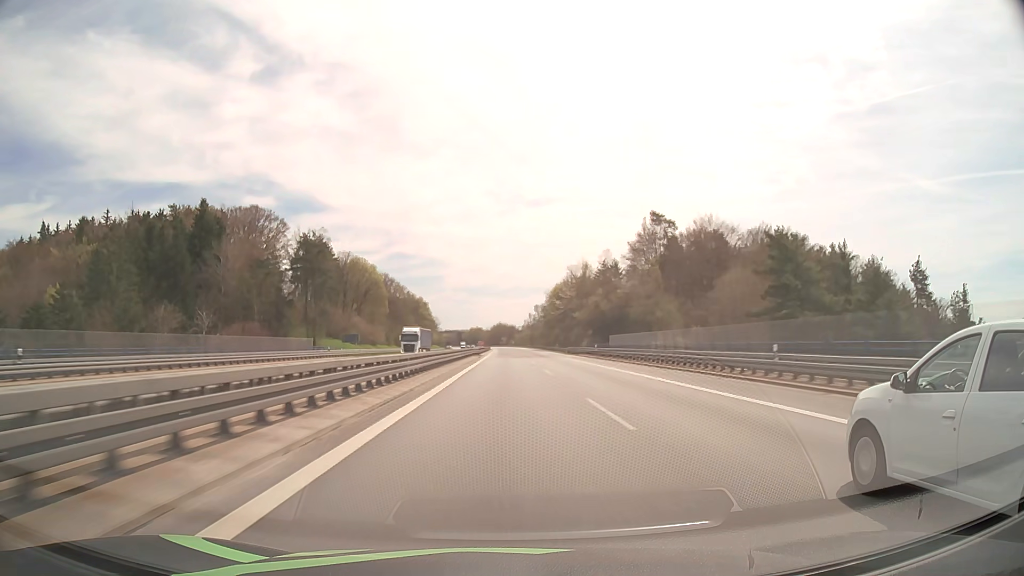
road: motorway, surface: asphalt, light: Day
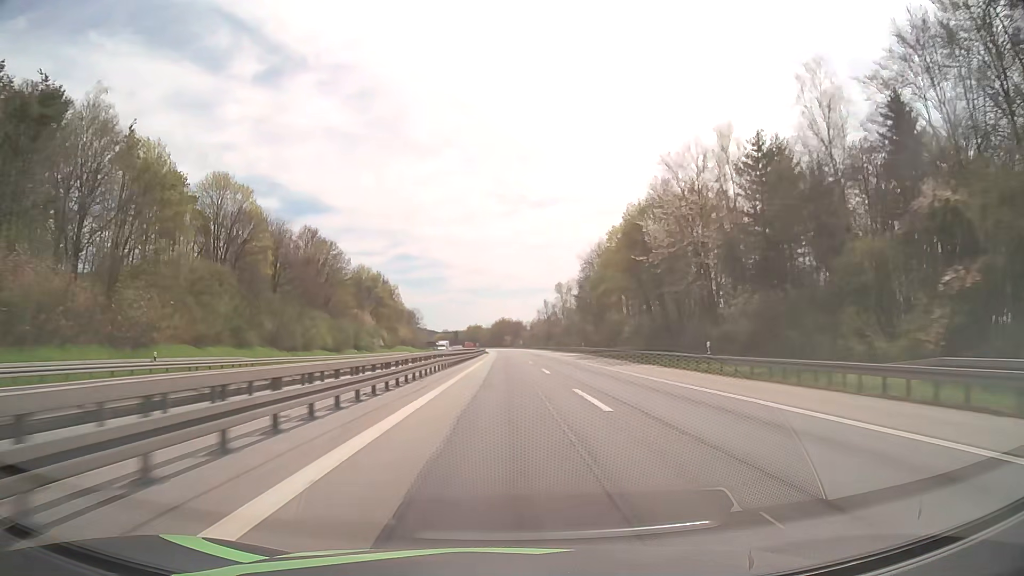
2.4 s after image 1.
(-0.4, +90.7) m; 0°
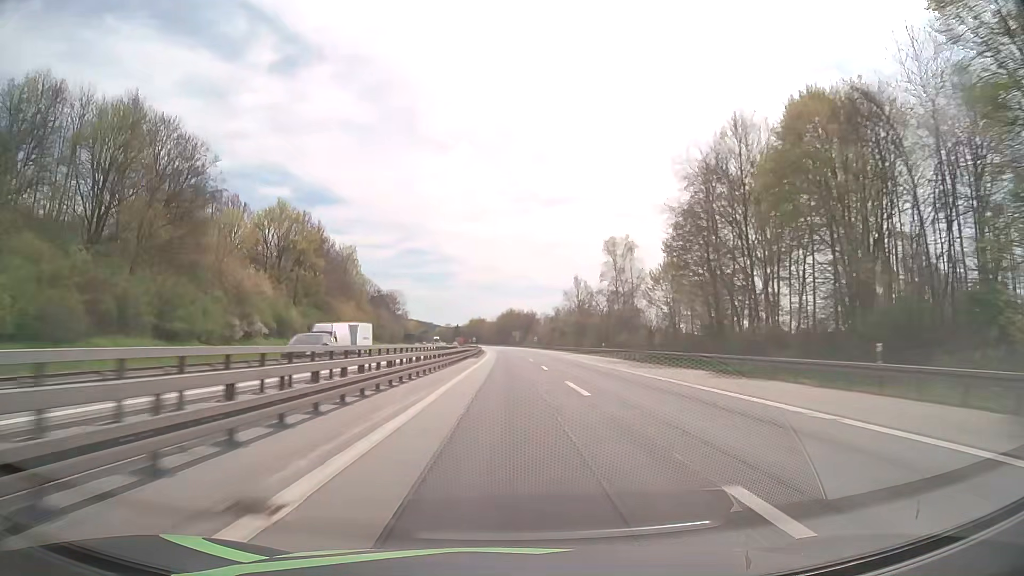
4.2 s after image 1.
(-0.4, +67.9) m; -1°
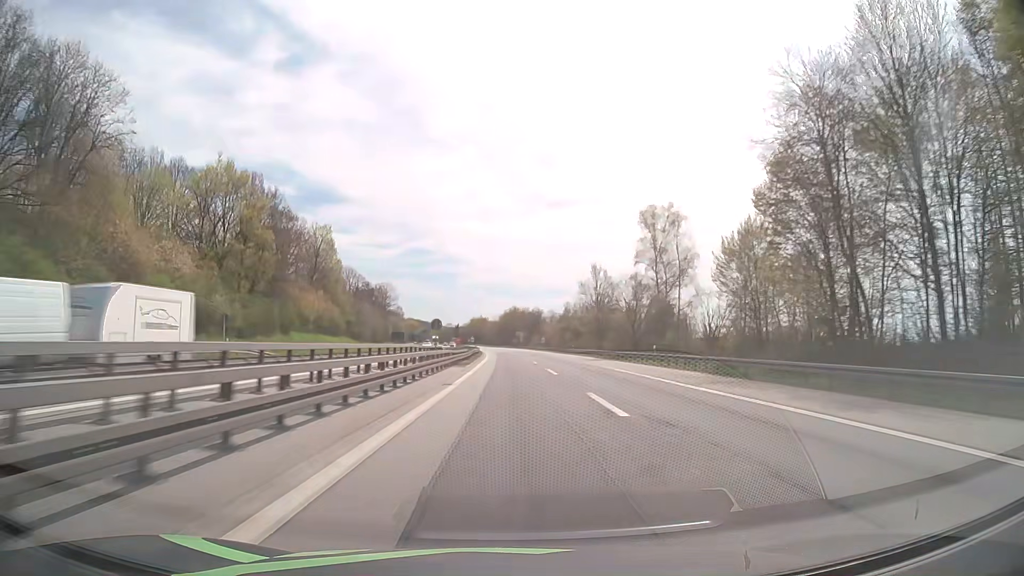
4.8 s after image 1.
(0.0, +22.6) m; 0°
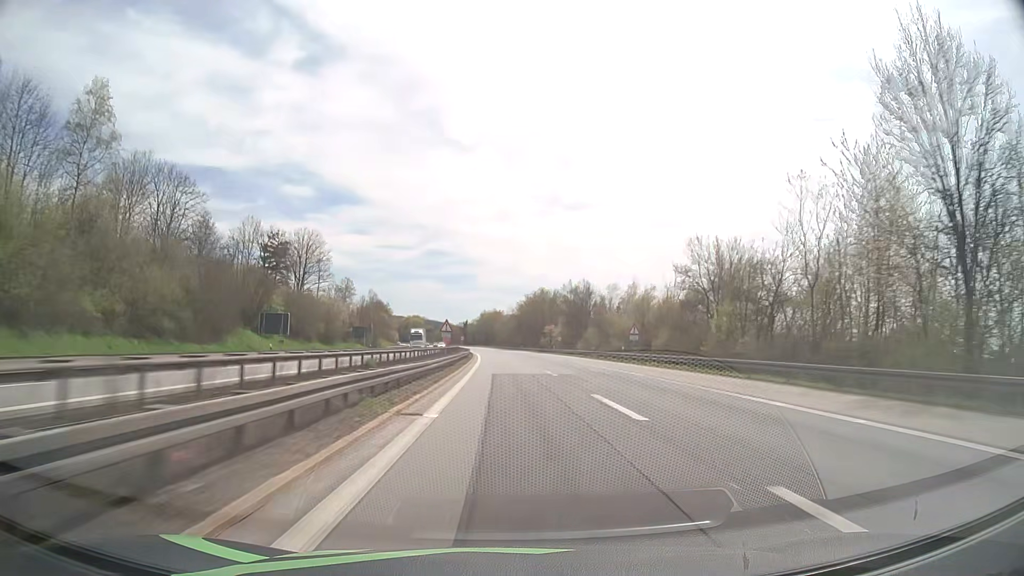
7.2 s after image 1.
(-0.8, +90.1) m; -1°
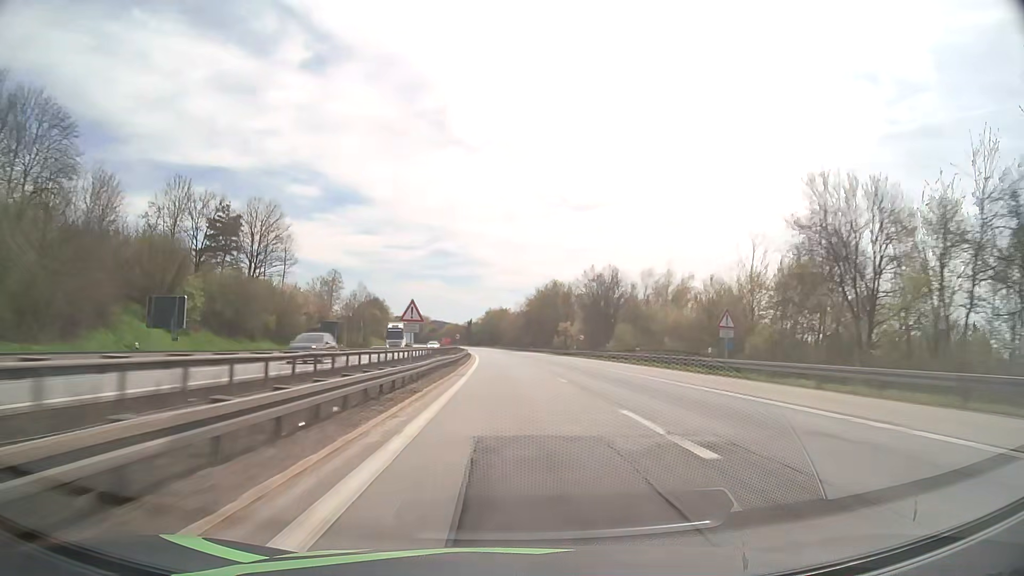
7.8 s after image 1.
(-0.1, +22.5) m; 0°
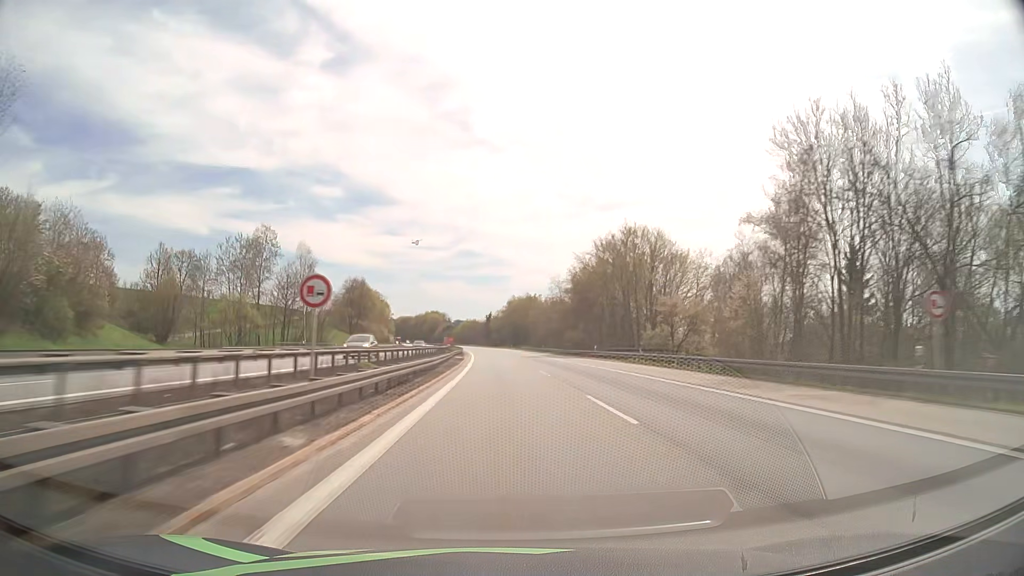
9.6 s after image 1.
(-1.2, +67.7) m; -2°
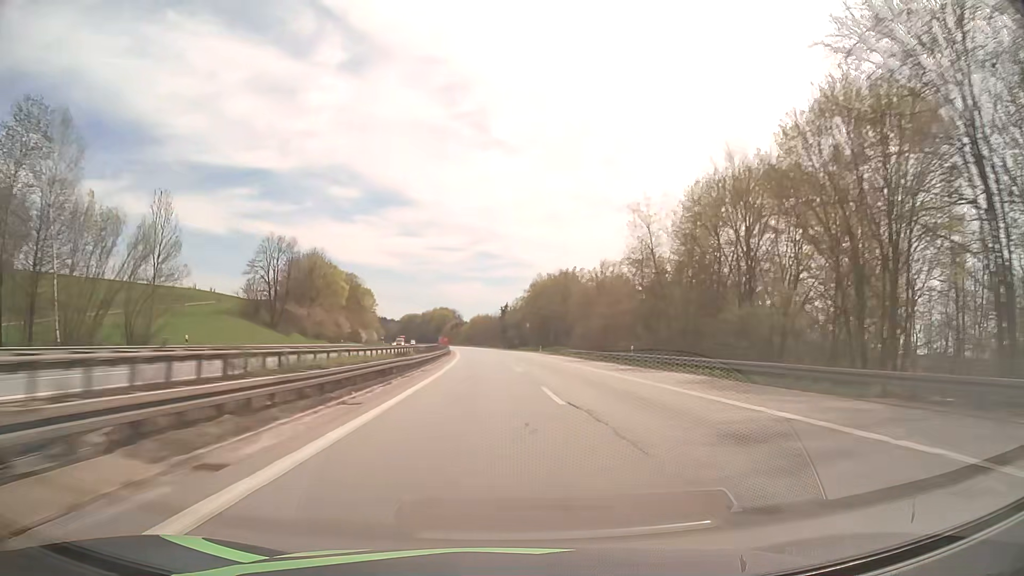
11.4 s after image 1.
(-1.1, +67.9) m; -2°
(0, +10) (0, +20) (0, +30) (0, +40) (0, +50) (-1, +60) (-1, +70) (-1, +80) (-2, +90) (-2, +100) m
